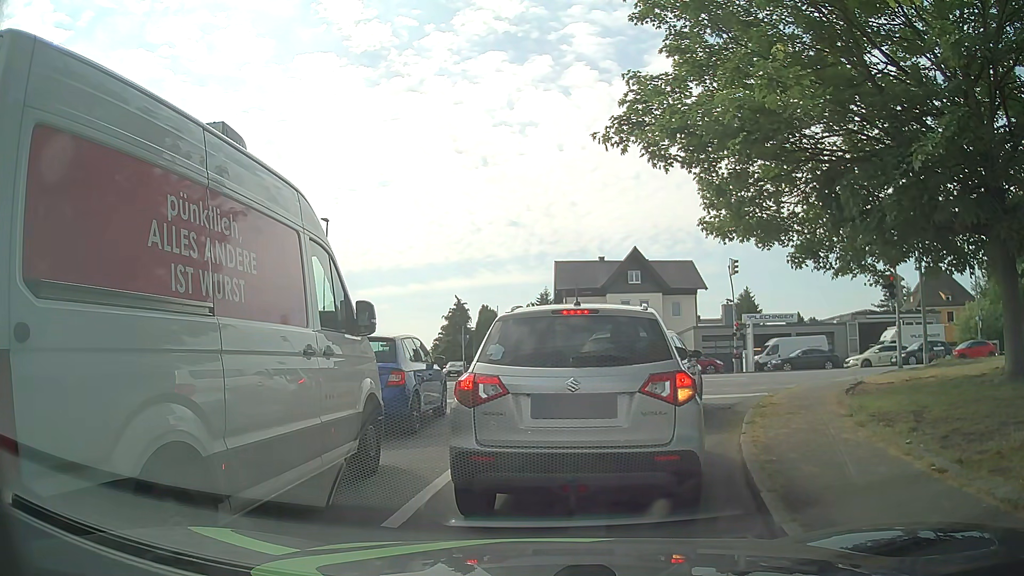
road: residential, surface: asphalt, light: Day
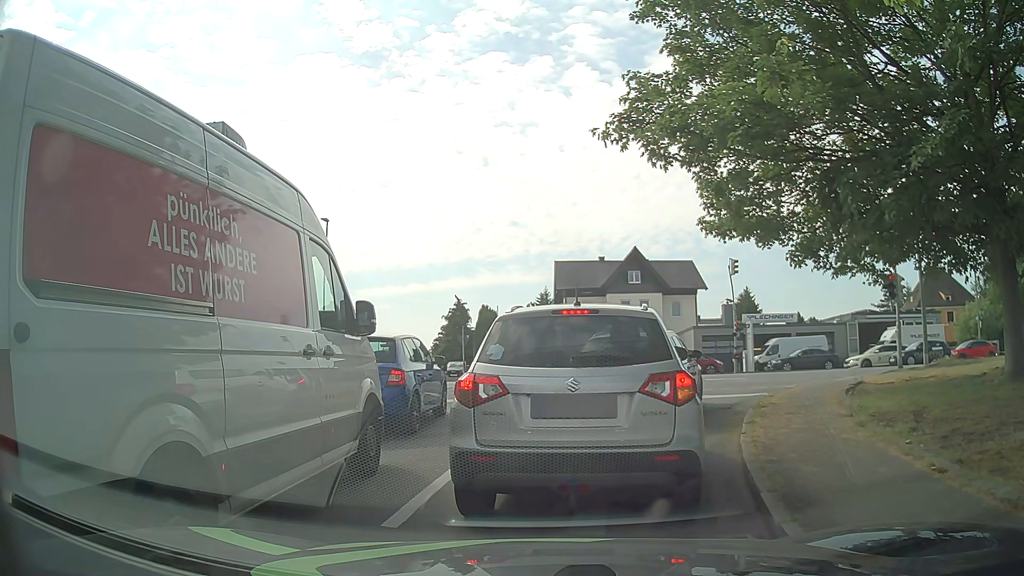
(0.0, 0.0) m; 0°
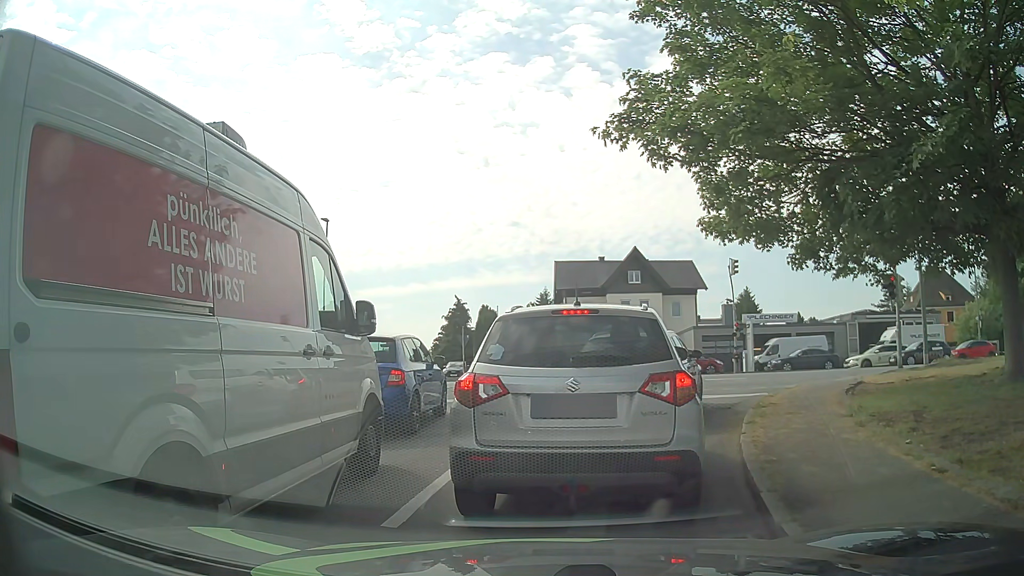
(0.0, 0.0) m; 0°
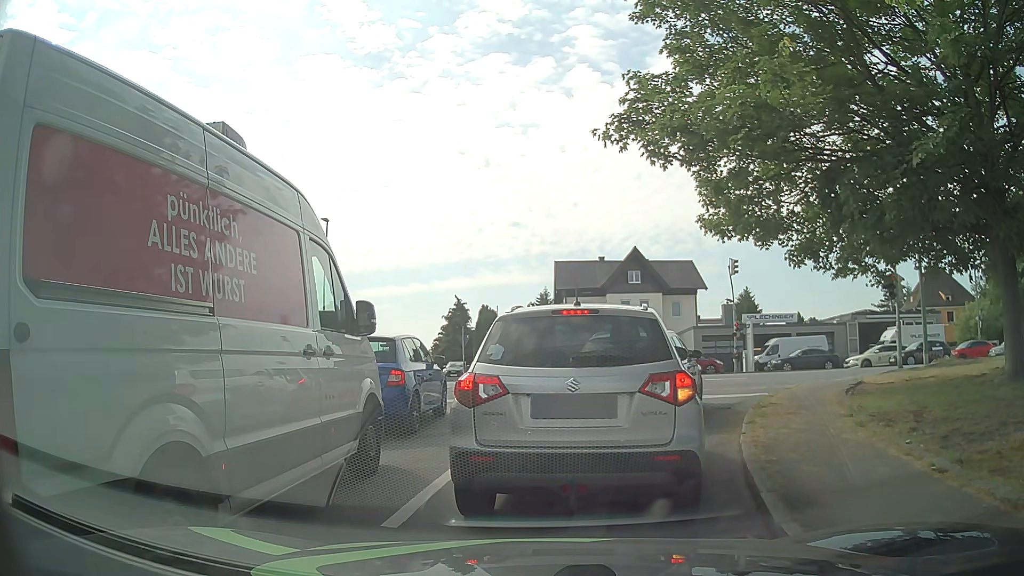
(0.0, 0.0) m; 0°
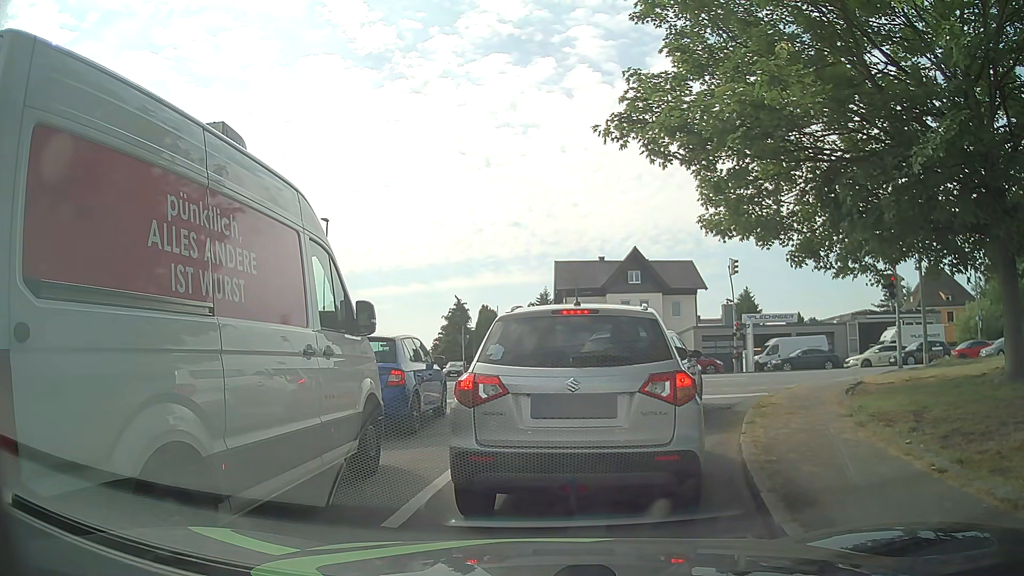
(0.0, 0.0) m; 0°
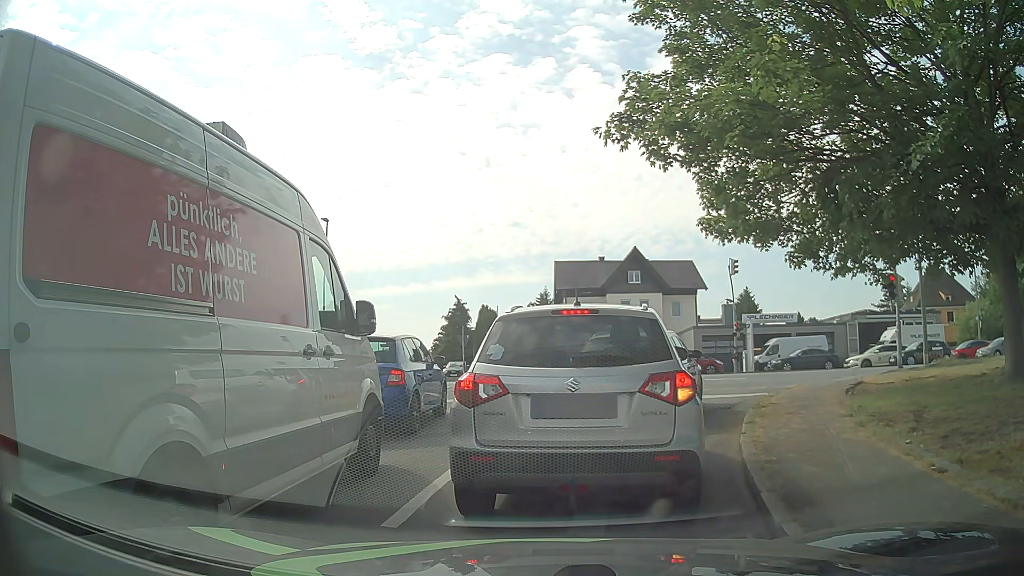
(0.0, 0.0) m; 0°
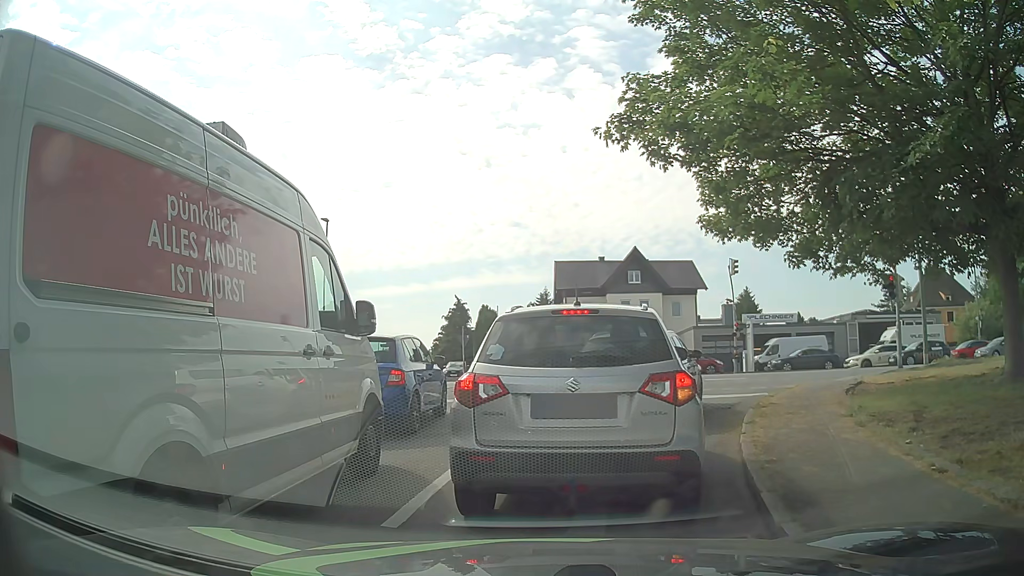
(0.0, 0.0) m; 0°
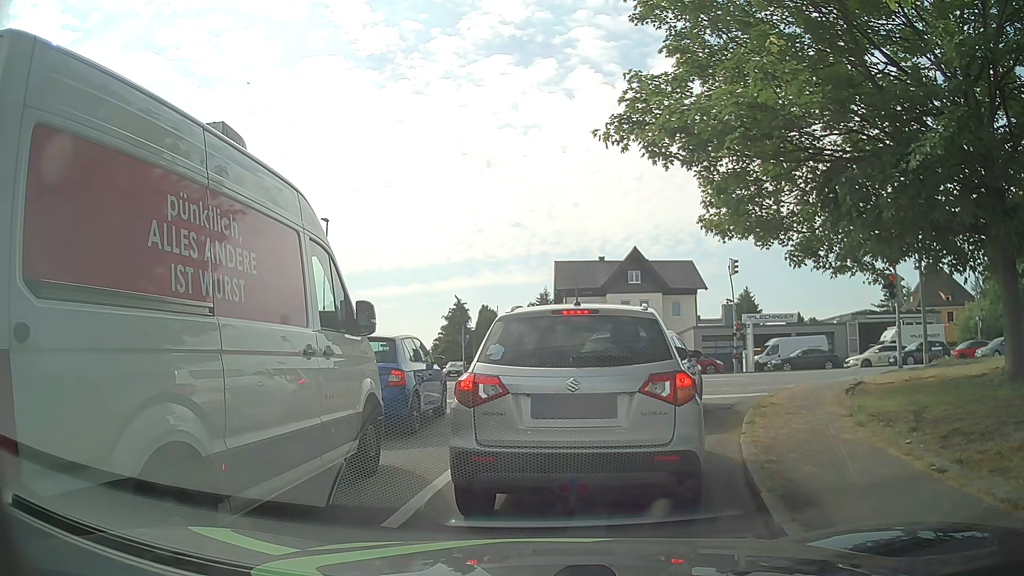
(0.0, 0.0) m; 0°
